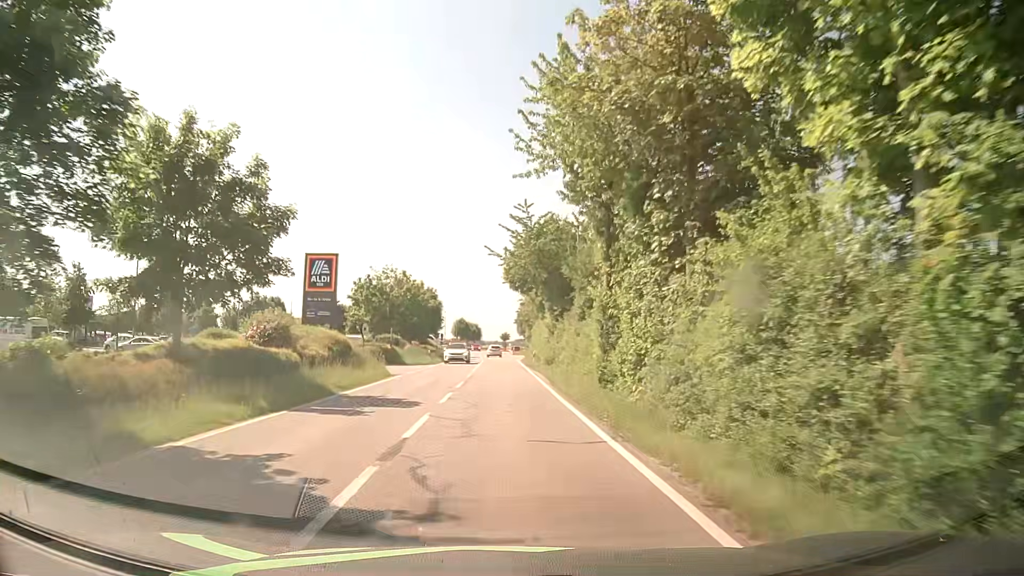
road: tertiary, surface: asphalt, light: Day
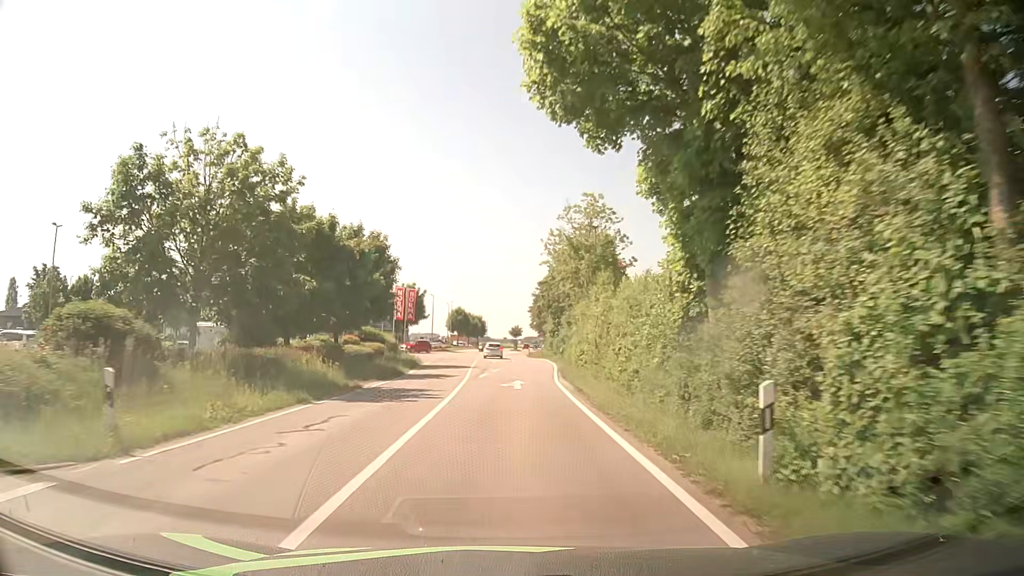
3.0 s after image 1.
(-0.3, +39.7) m; -1°
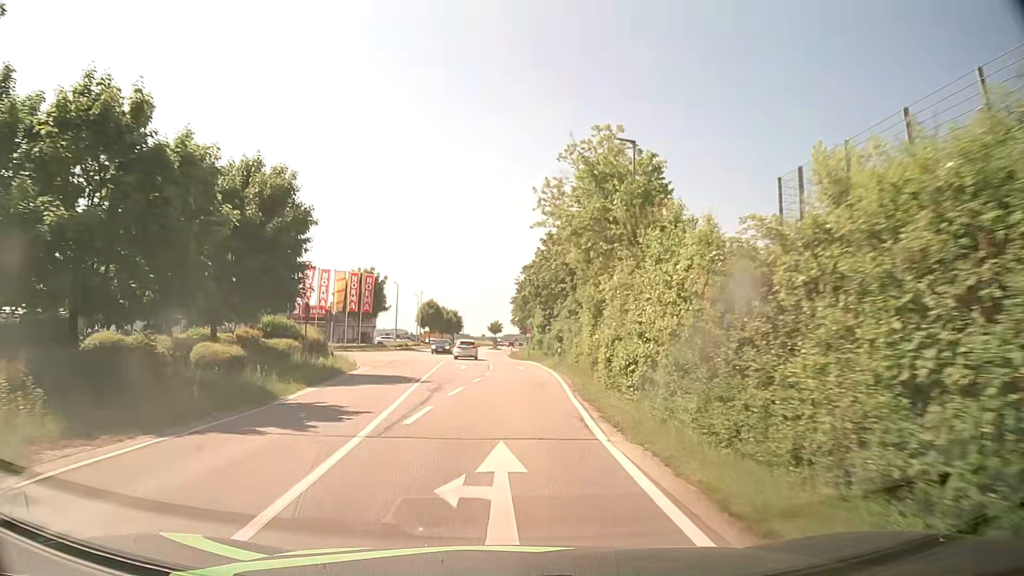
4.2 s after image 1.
(+0.2, +16.0) m; +2°
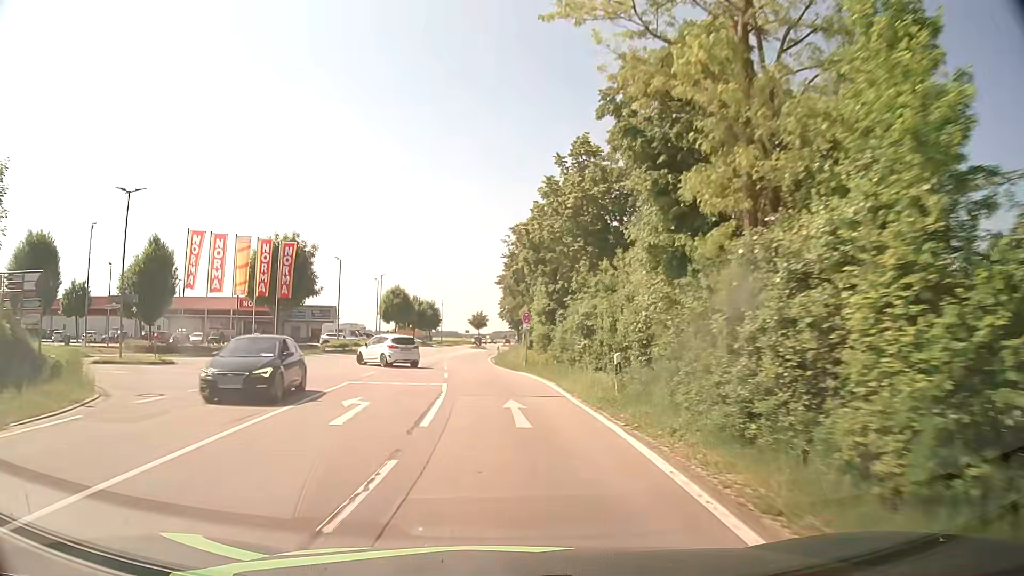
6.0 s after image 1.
(+0.5, +23.9) m; +1°
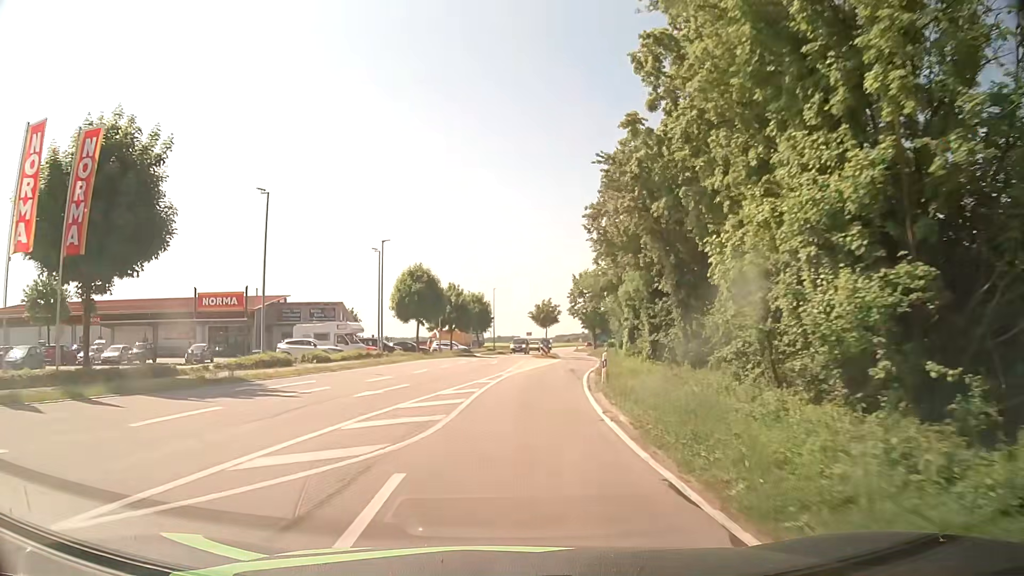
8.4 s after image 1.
(-1.2, +31.7) m; -5°
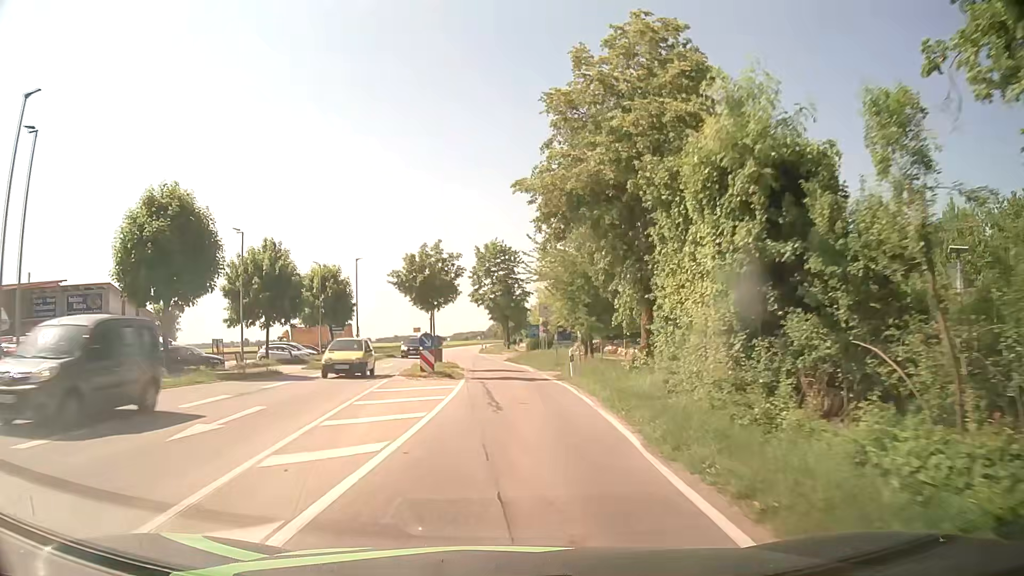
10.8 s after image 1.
(+1.9, +31.8) m; +8°
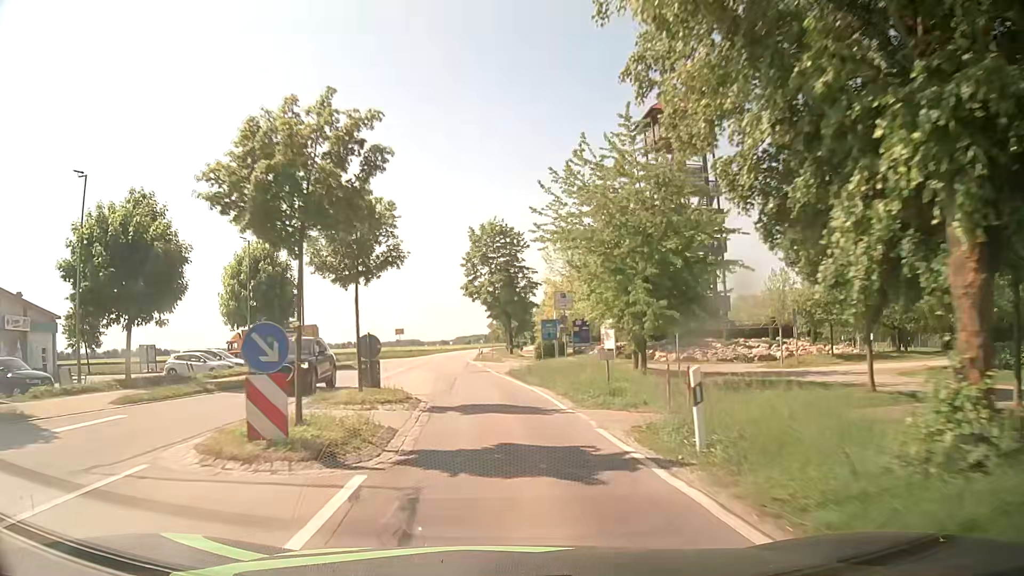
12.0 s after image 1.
(+0.1, +15.9) m; 0°
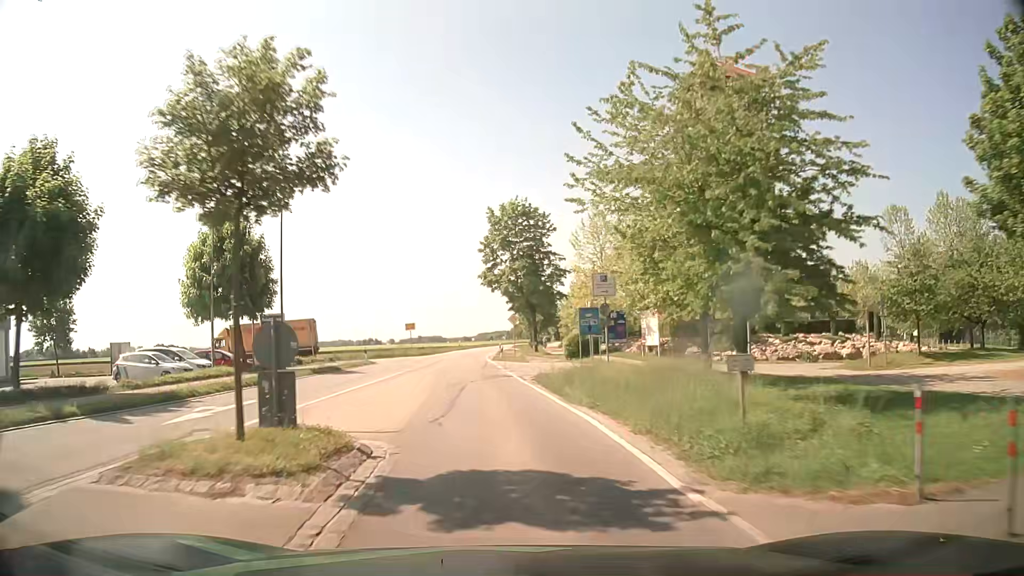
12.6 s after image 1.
(-0.2, +8.0) m; -1°
(0, +10) (-1, +20) (-2, +30) (-3, +40) (-4, +50) (-4, +60) (-4, +70) (-4, +80) (-4, +90) (-3, +100) m
